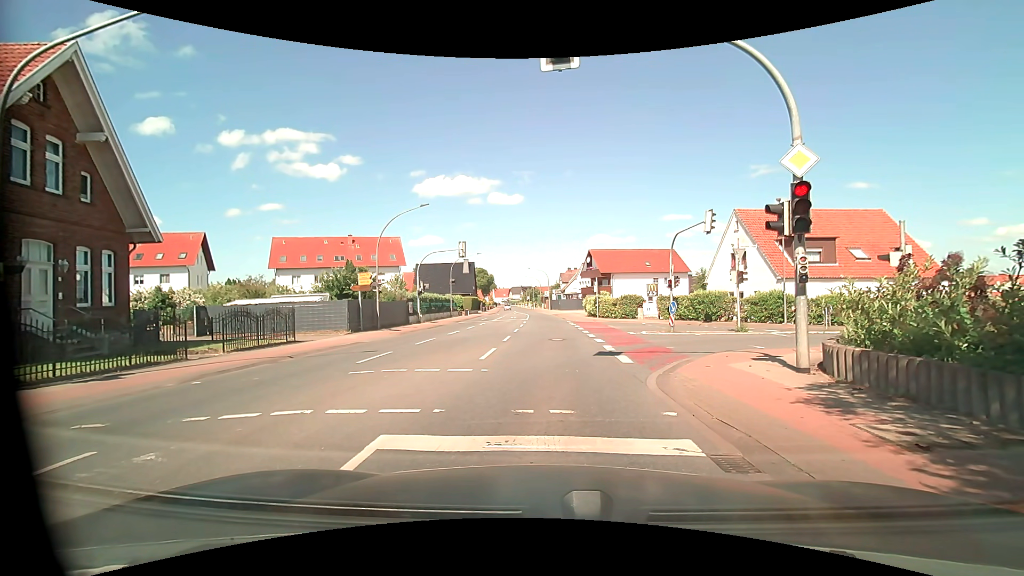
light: Day
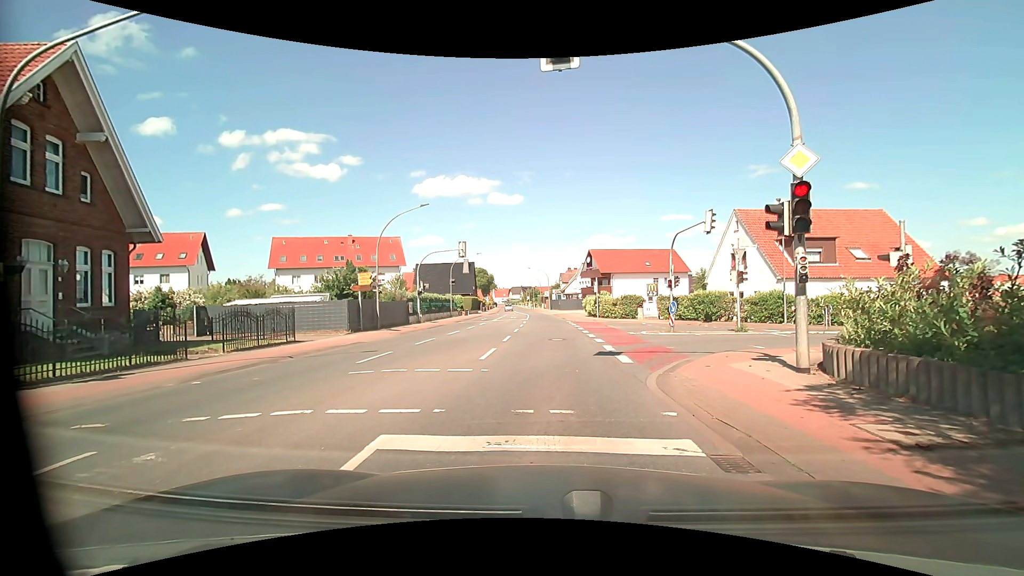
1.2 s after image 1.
(0.0, 0.0) m; 0°
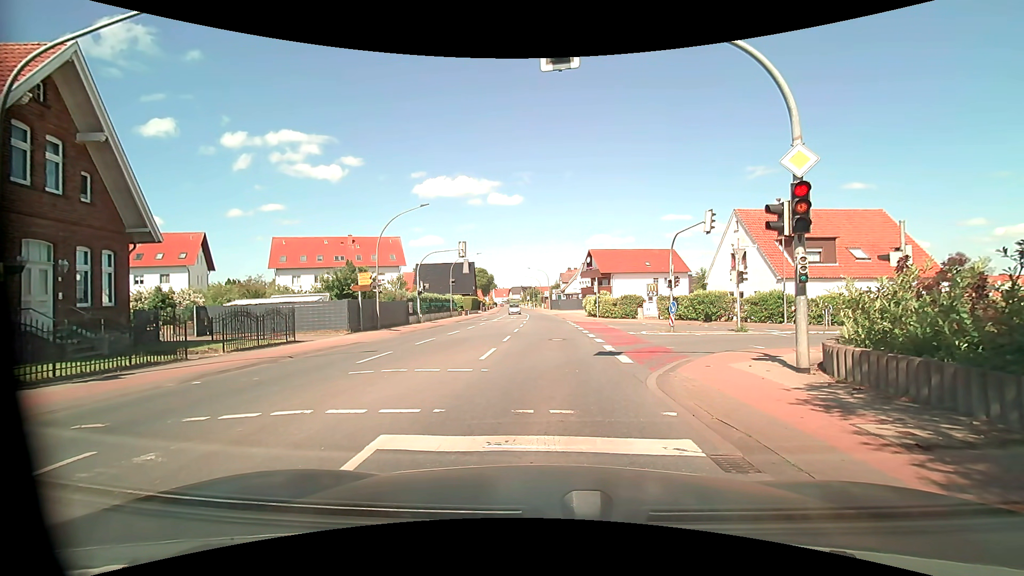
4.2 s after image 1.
(0.0, 0.0) m; 0°
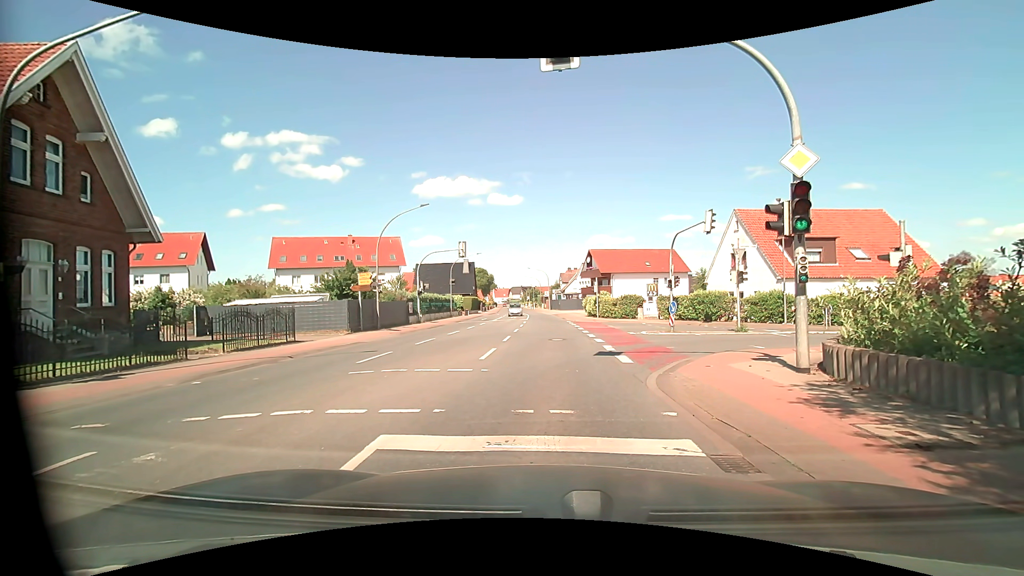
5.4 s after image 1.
(0.0, 0.0) m; 0°
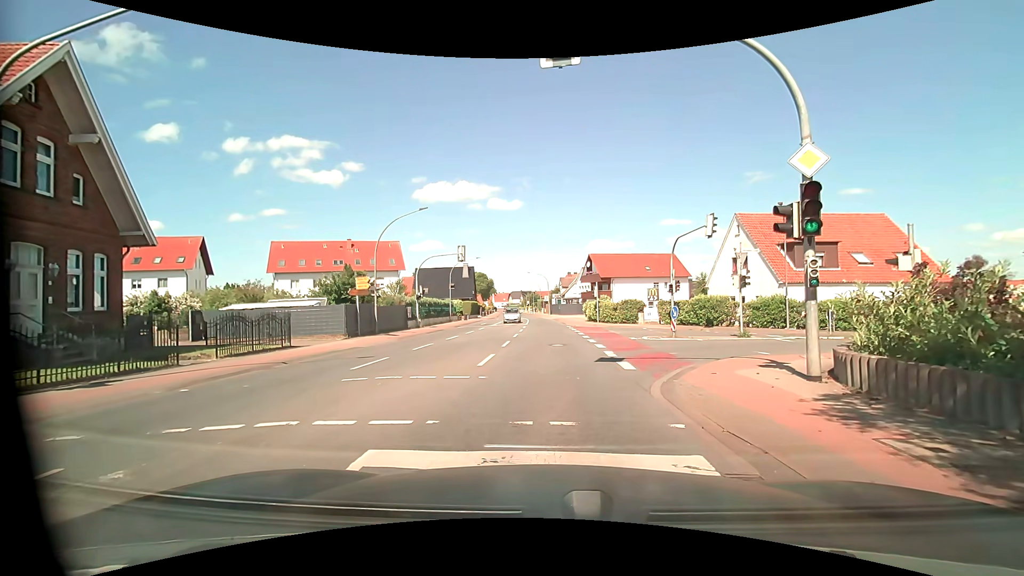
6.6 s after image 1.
(0.0, +0.3) m; 0°
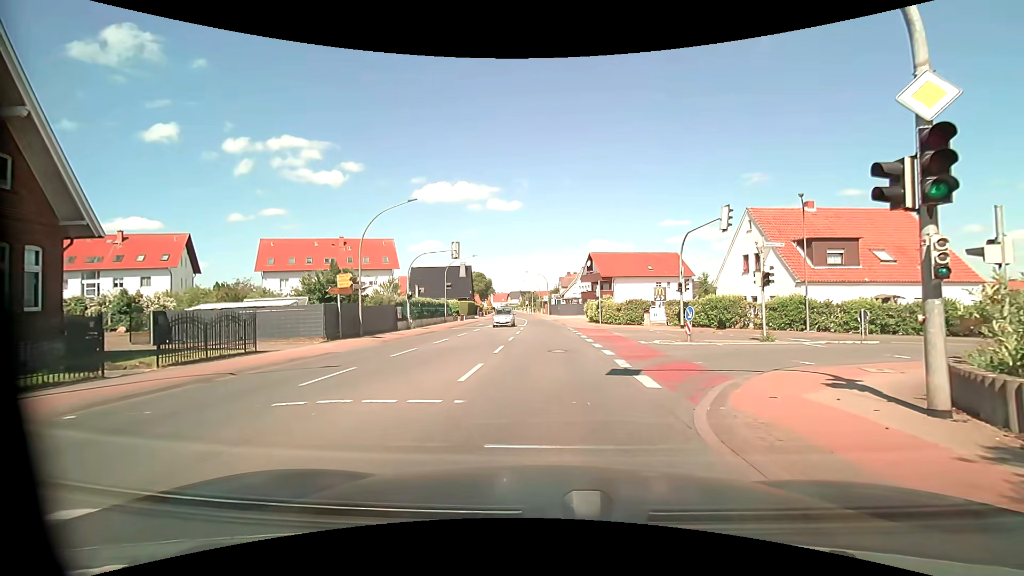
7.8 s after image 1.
(0.0, +2.7) m; +1°
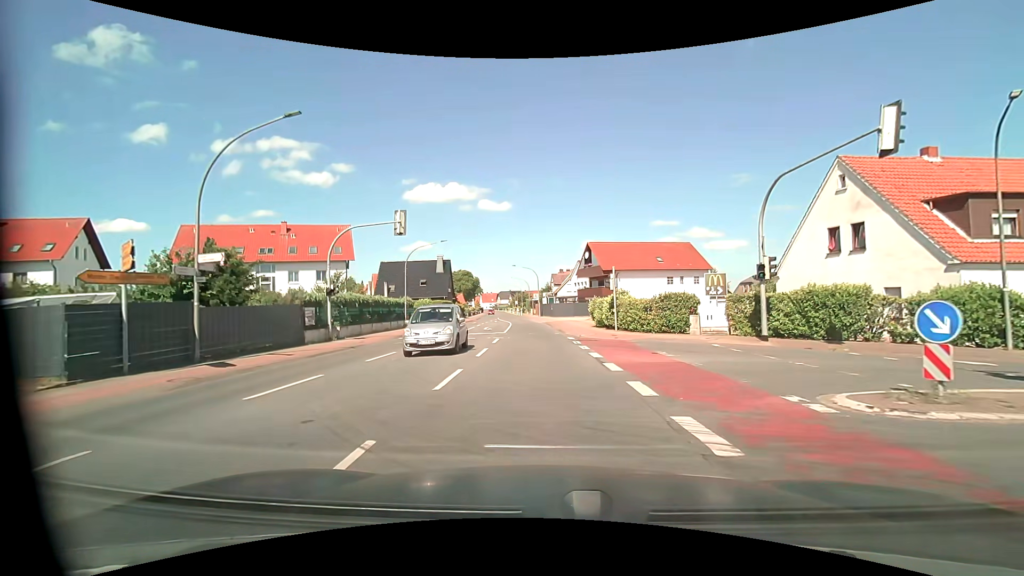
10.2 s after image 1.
(-0.1, +13.7) m; 0°
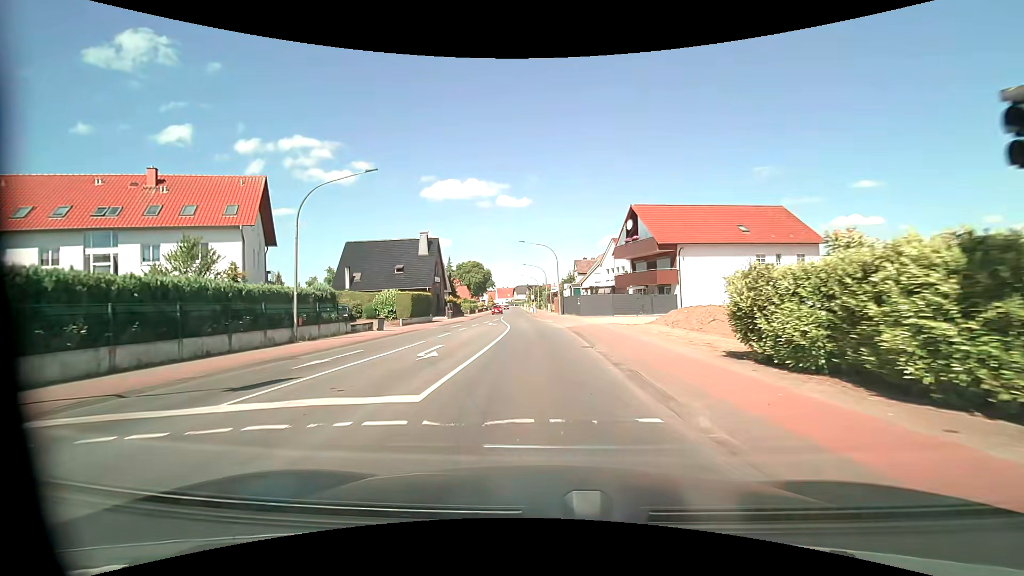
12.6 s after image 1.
(-0.3, +23.0) m; -2°
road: primary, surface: asphalt
(0, +10) (0, +20) (-1, +30) (-2, +40) (-3, +50) (-3, +60) (-4, +70) (-5, +80) (-5, +90) (-6, +100) m
